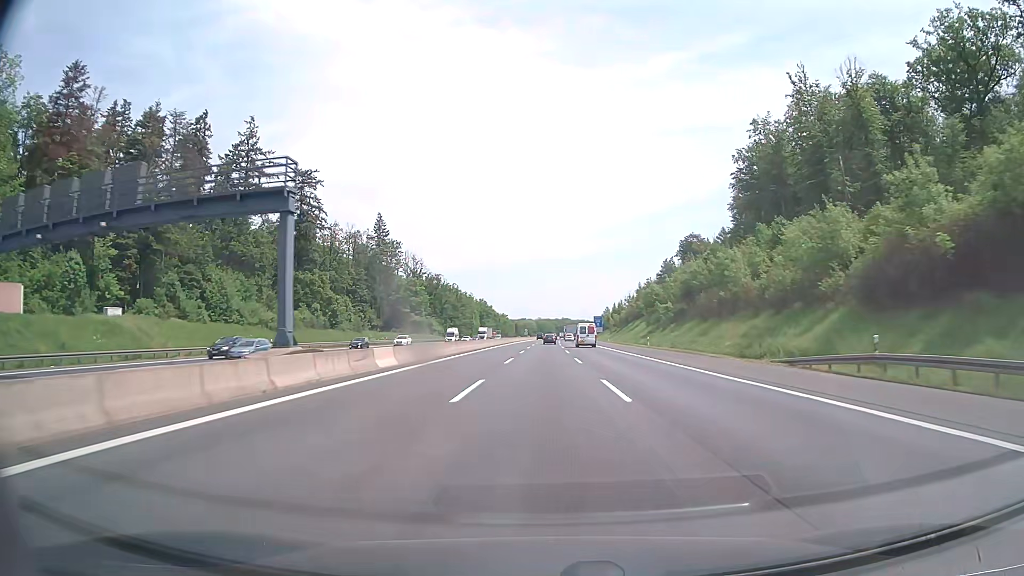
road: motorway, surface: asphalt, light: Day
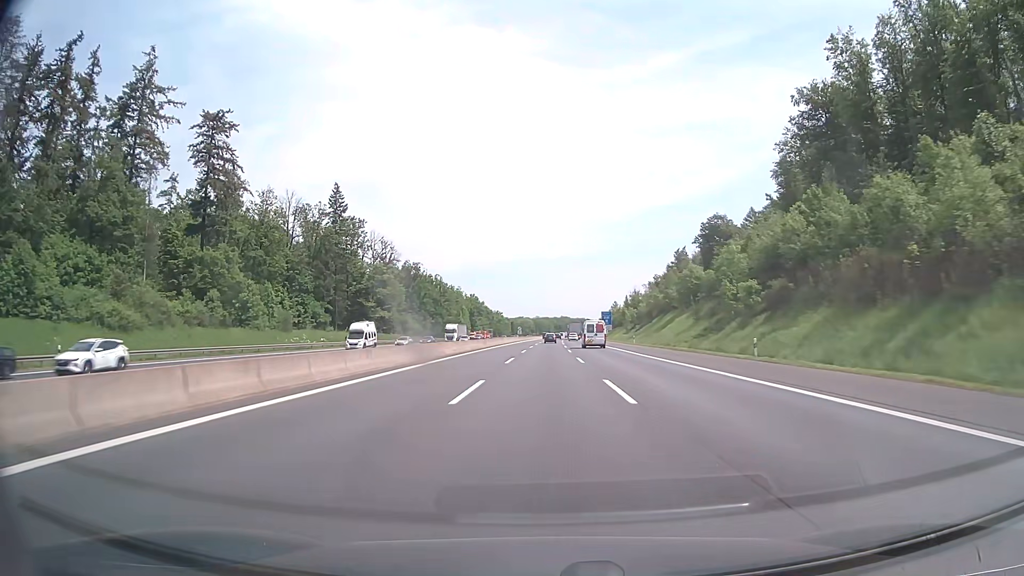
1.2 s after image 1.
(0.0, +35.9) m; 0°
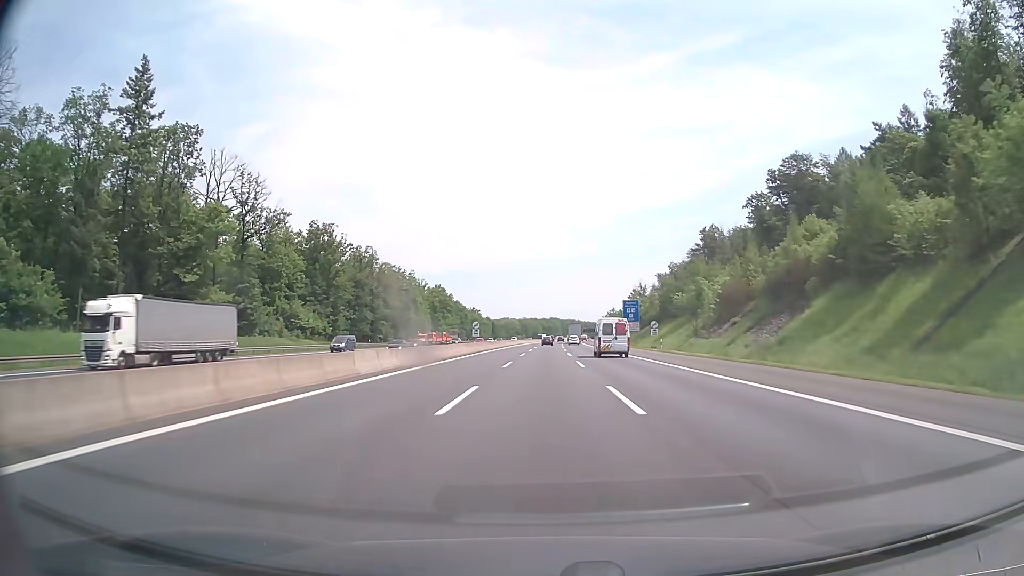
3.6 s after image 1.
(+0.5, +72.4) m; +1°
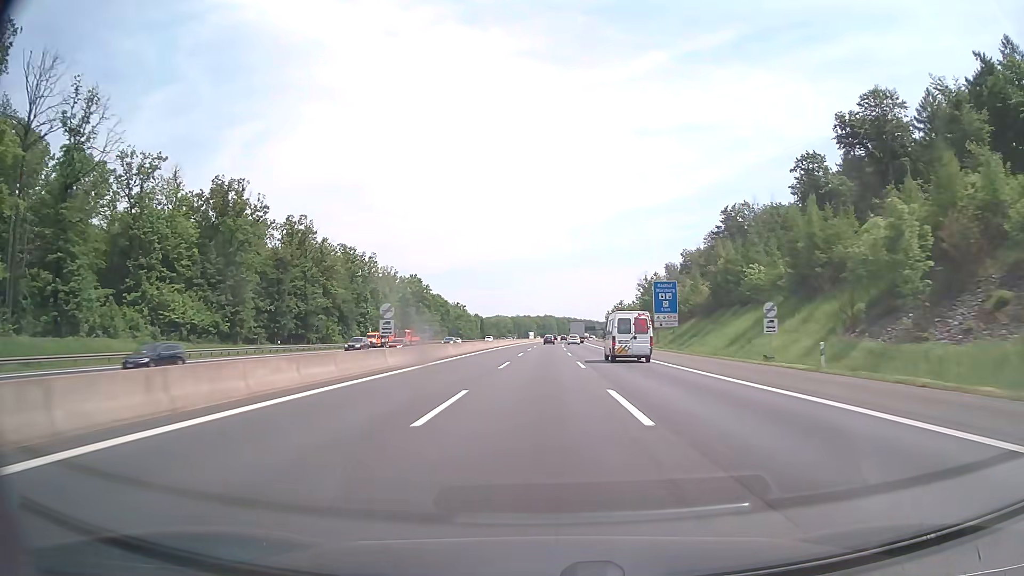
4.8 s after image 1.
(+0.2, +37.0) m; +1°
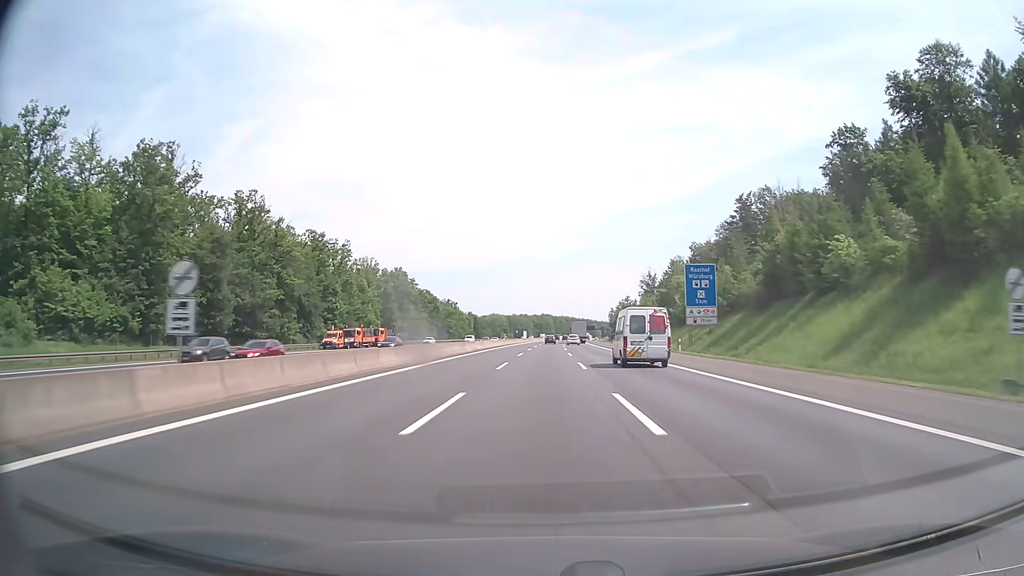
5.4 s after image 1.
(0.0, +18.7) m; 0°
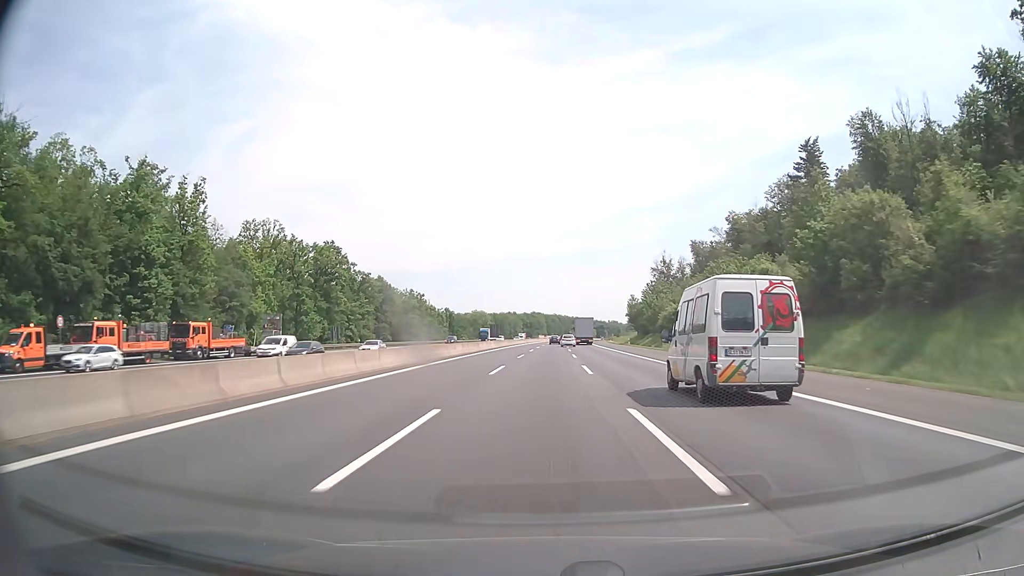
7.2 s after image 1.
(+0.5, +56.4) m; +1°
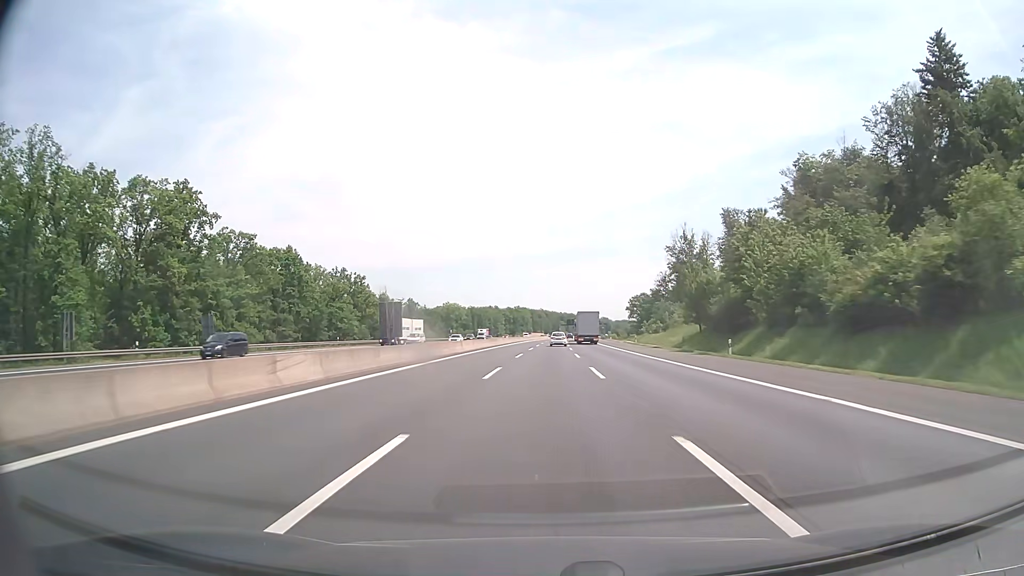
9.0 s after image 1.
(+0.5, +56.6) m; +1°
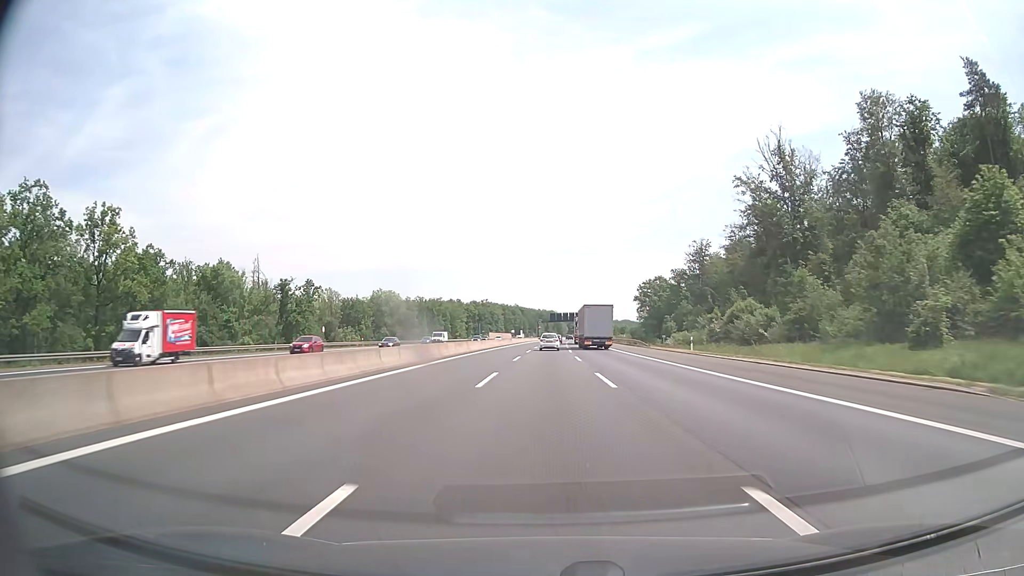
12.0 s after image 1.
(+1.2, +91.1) m; +2°
(0, +10) (0, +20) (0, +30) (0, +40) (0, +50) (0, +60) (+1, +70) (+1, +80) (+1, +90) (+1, +100) m
